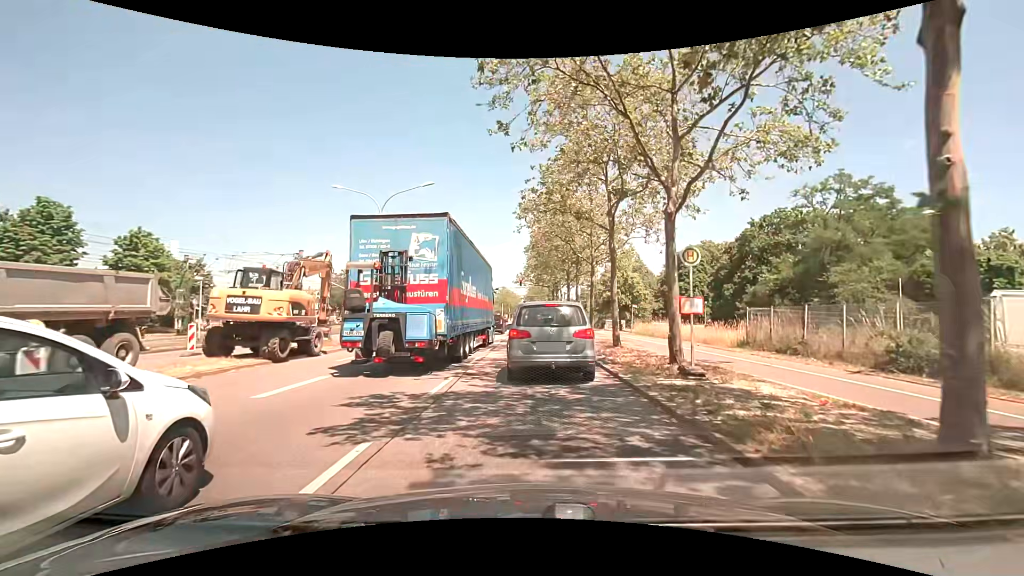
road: primary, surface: asphalt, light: Day
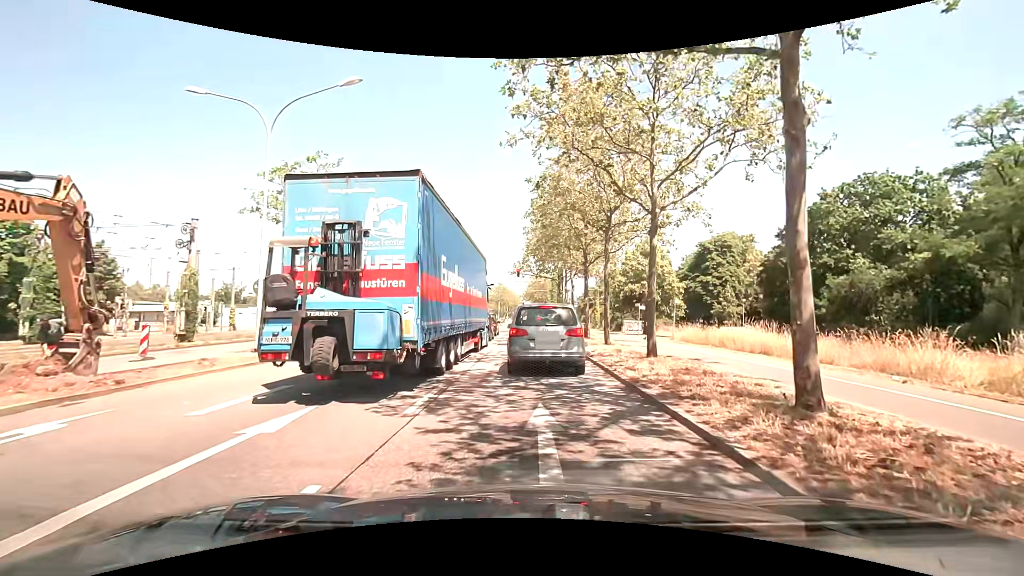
(+0.1, +13.4) m; +1°
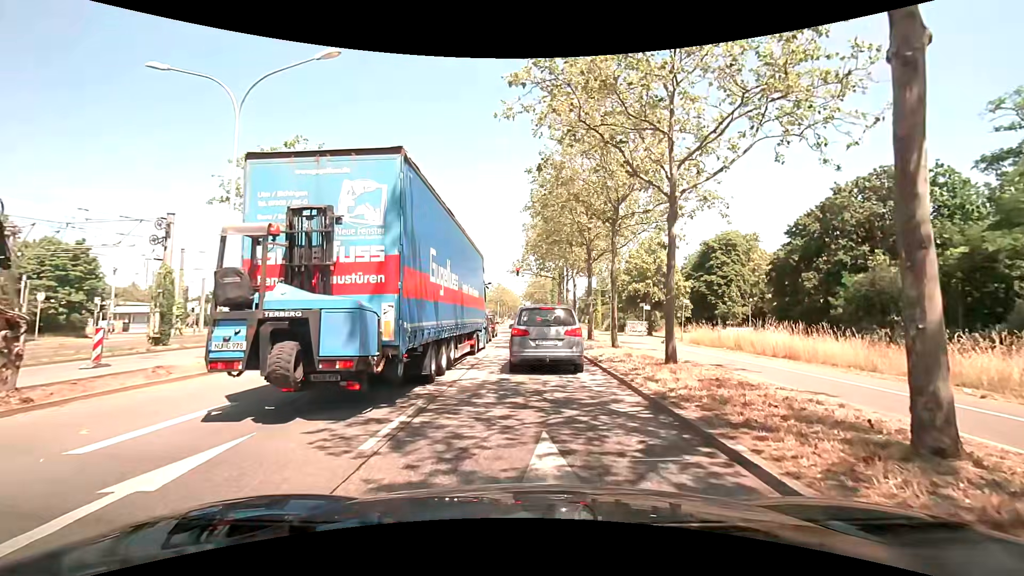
(0.0, +1.9) m; +1°
